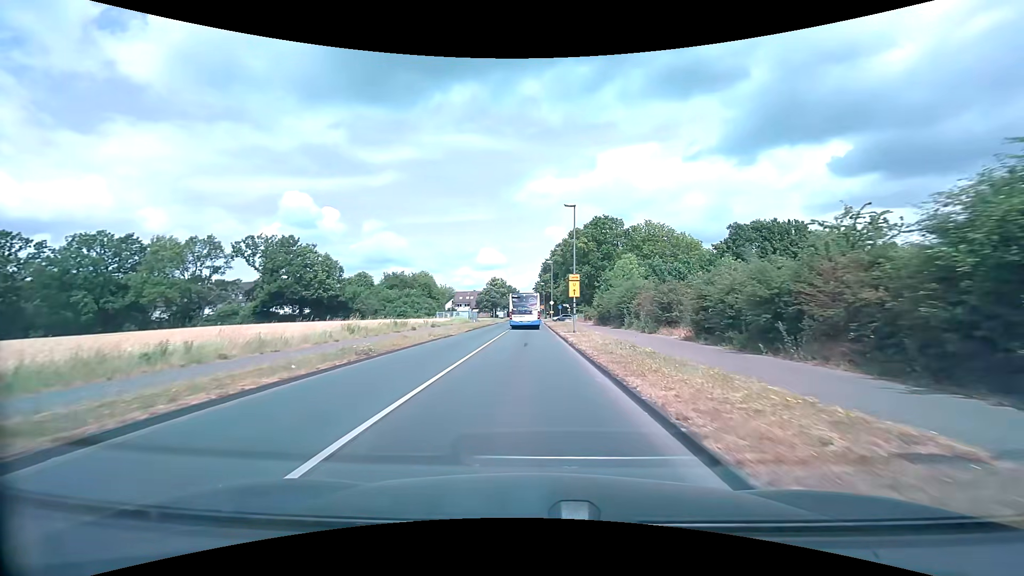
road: tertiary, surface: asphalt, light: Day
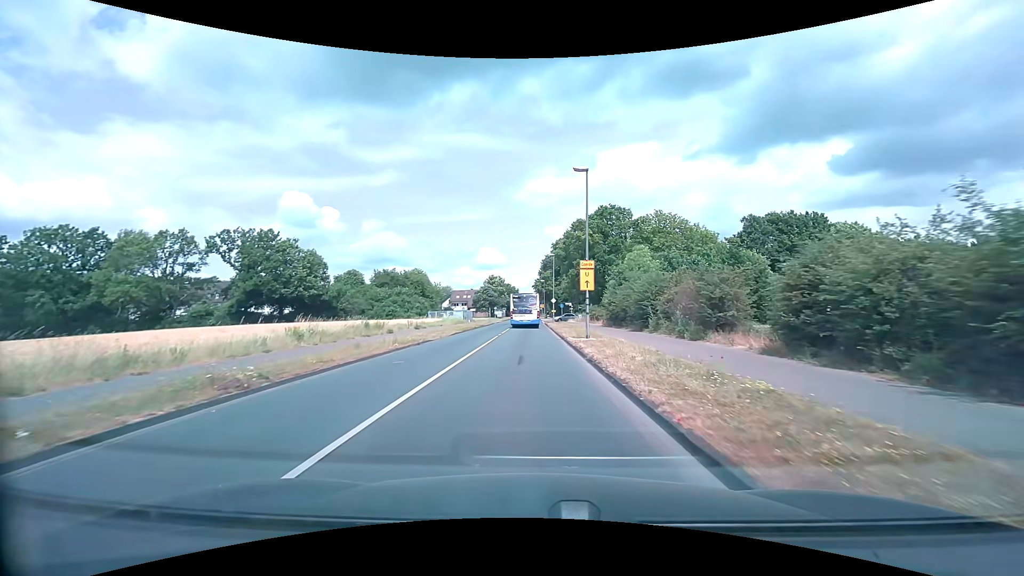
(0.0, +7.3) m; 0°
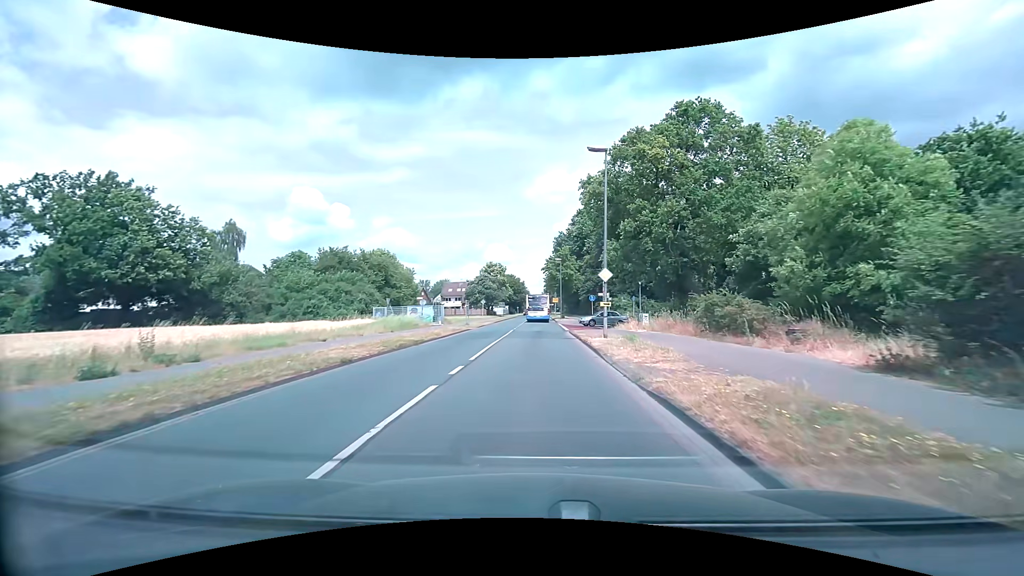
(-0.4, +35.3) m; -1°
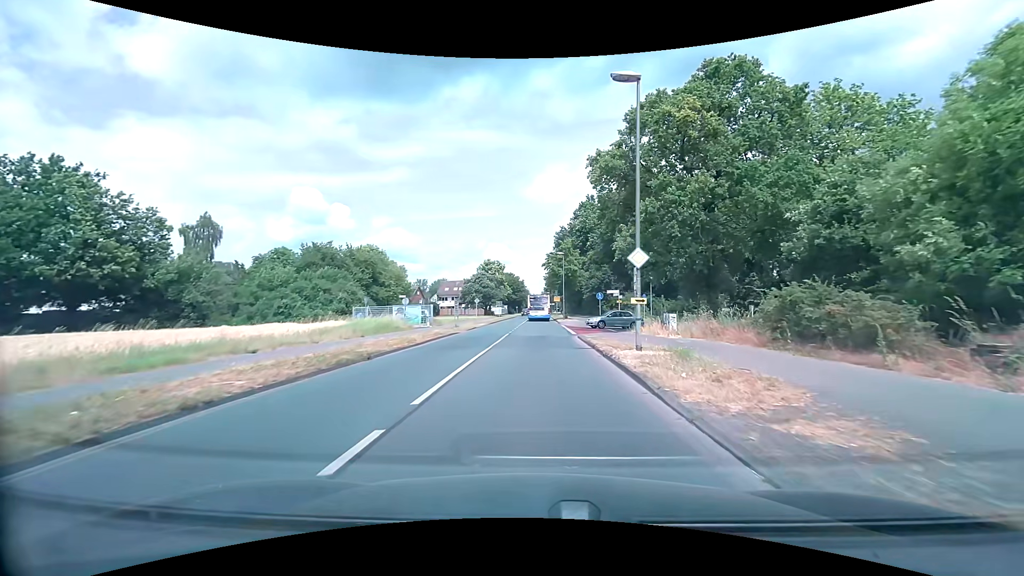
(0.0, +6.1) m; 0°
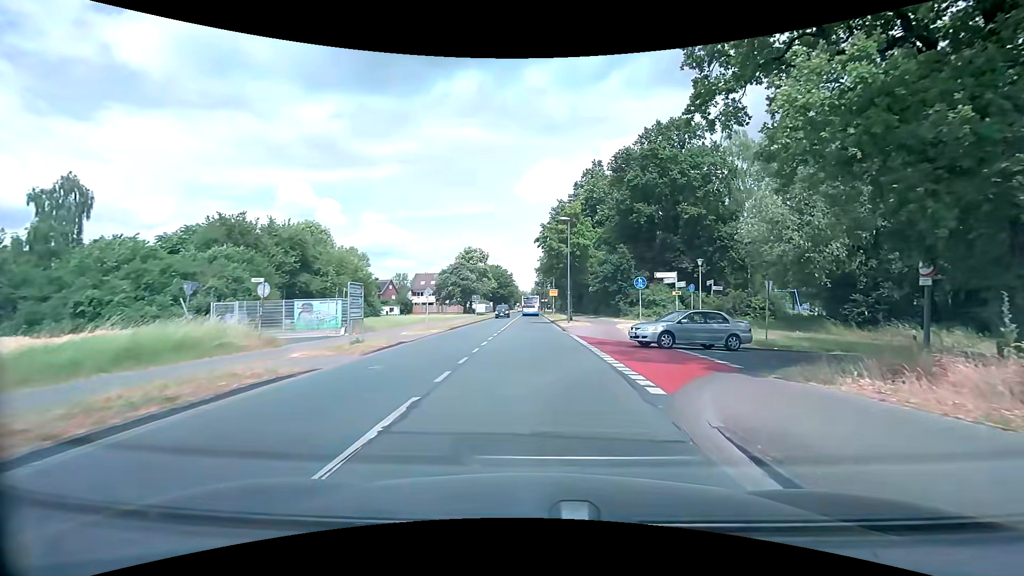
(+0.1, +20.2) m; +1°
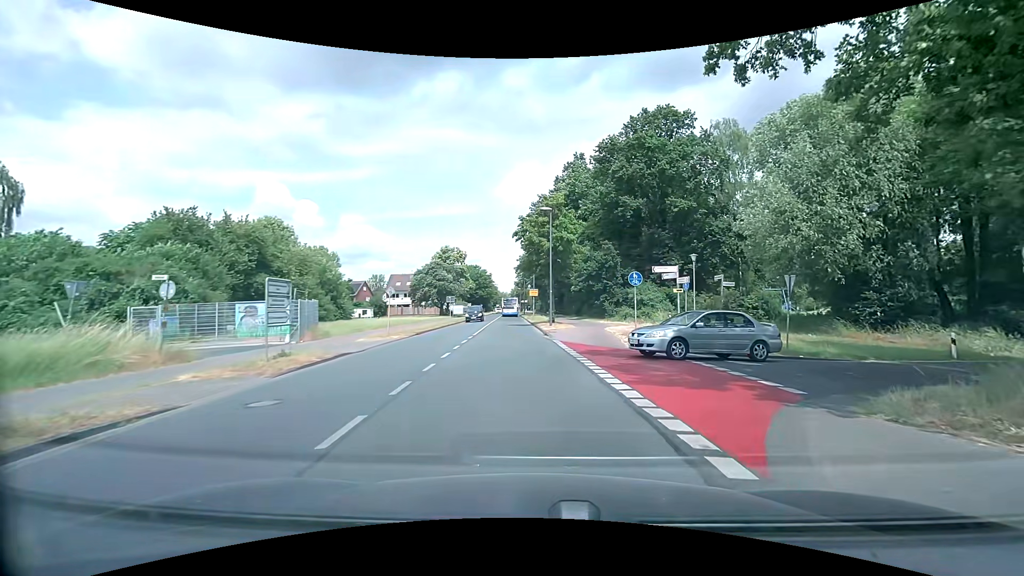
(+0.1, +3.9) m; +2°
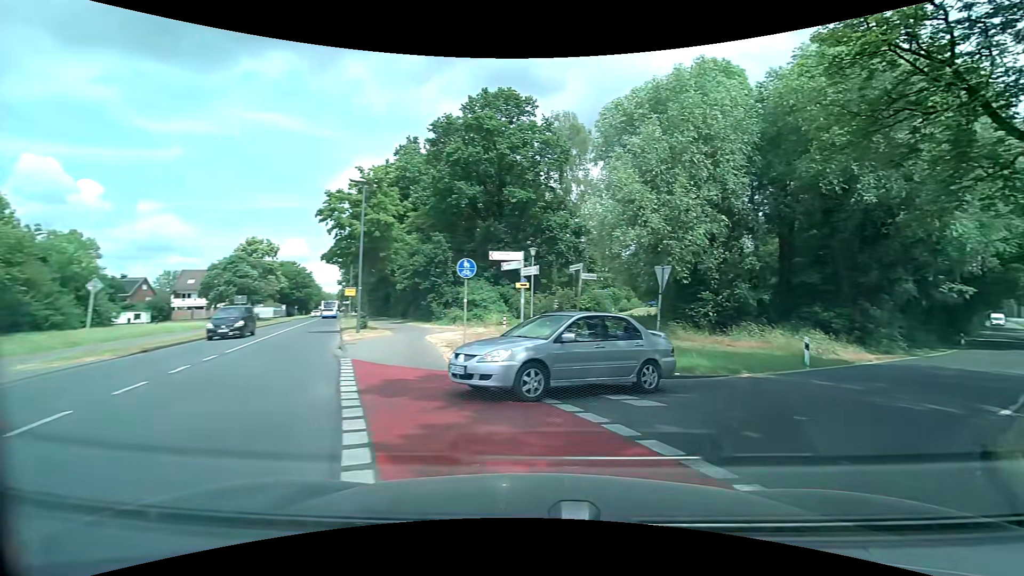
(+0.7, +6.6) m; +19°
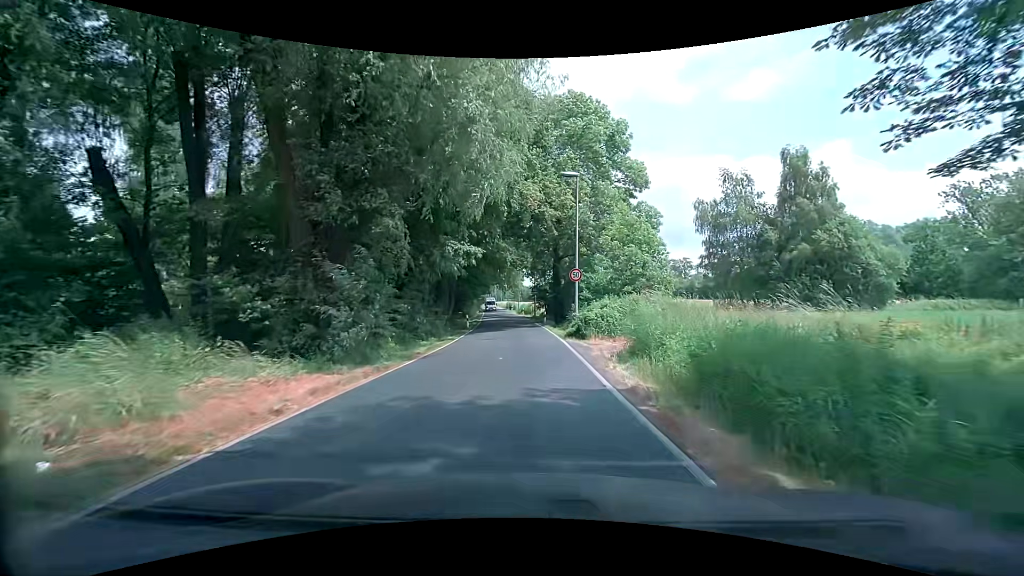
(+10.7, +16.4) m; +47°
(0, +10) (0, +20) (-1, +30) (-1, +40) (-2, +50) (-3, +60) (-4, +70) (-6, +80) (-7, +90) (-8, +100) m
